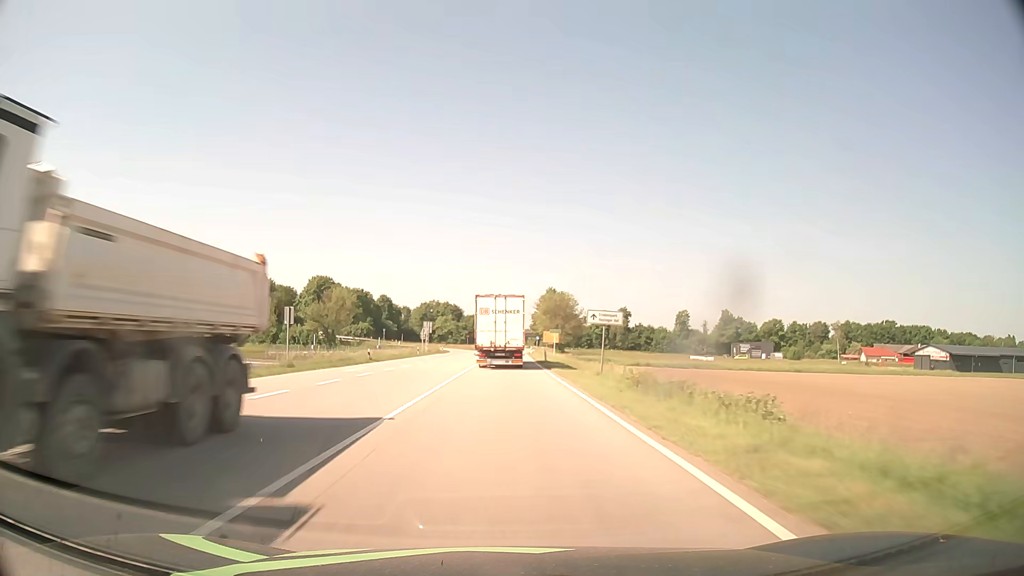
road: primary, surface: asphalt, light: Day
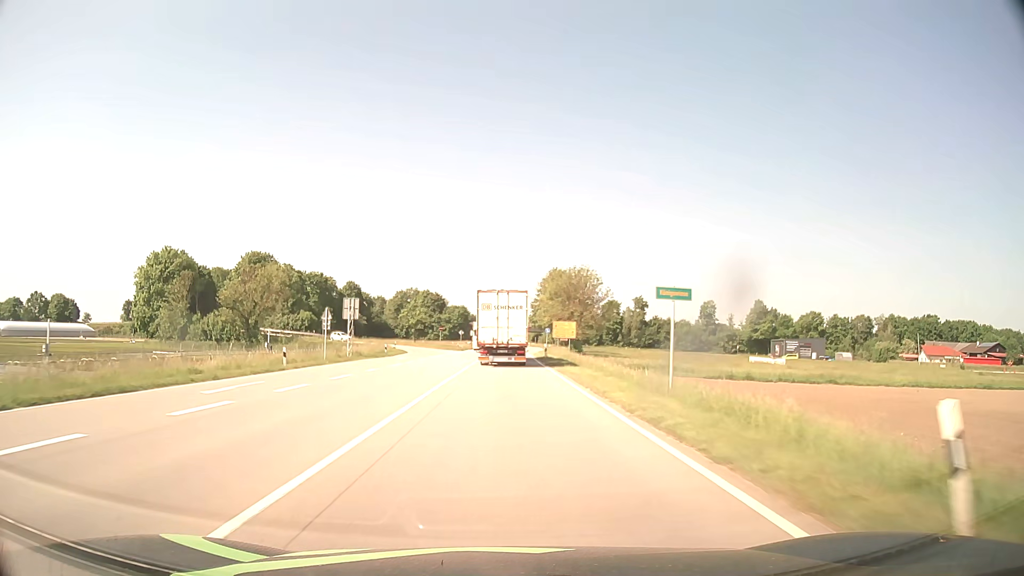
(+0.1, +46.6) m; +1°
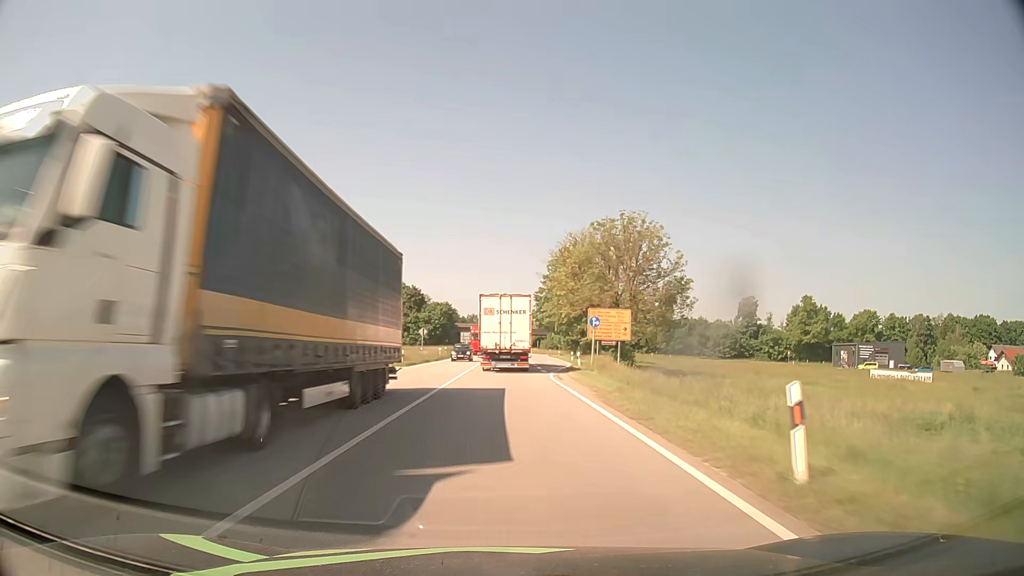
(+0.3, +45.8) m; +1°
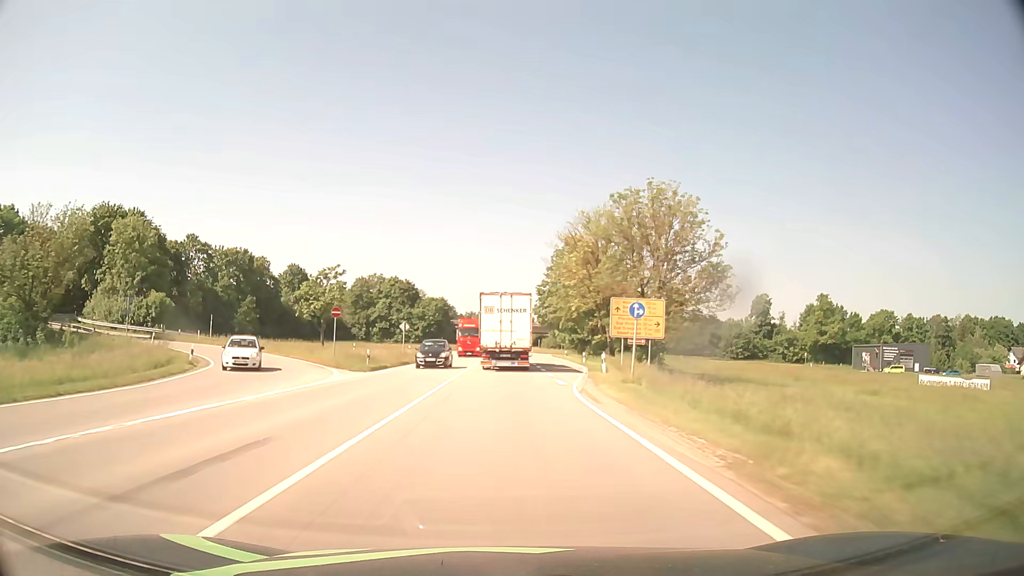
(0.0, +11.3) m; 0°
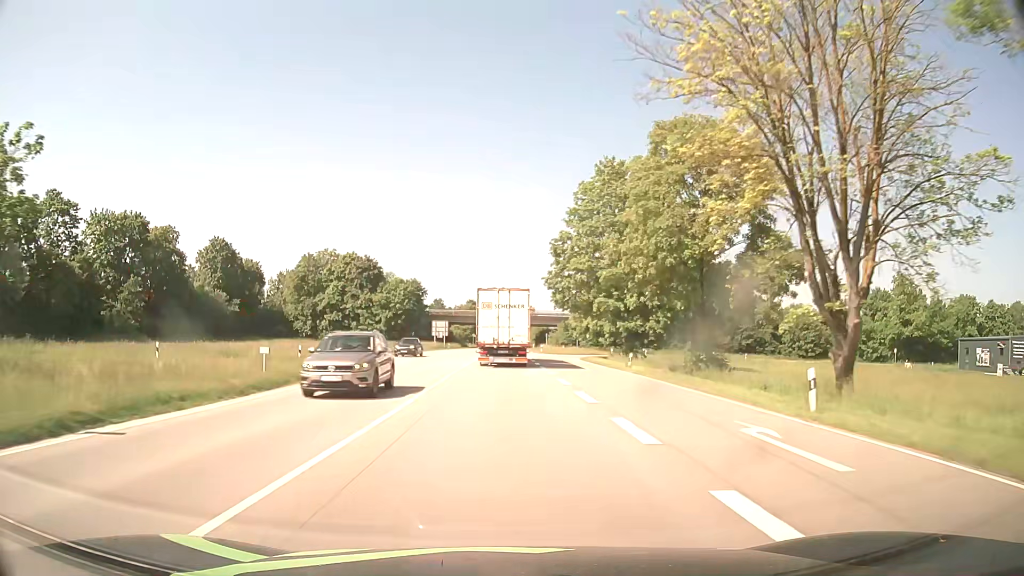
(+0.3, +44.8) m; +1°
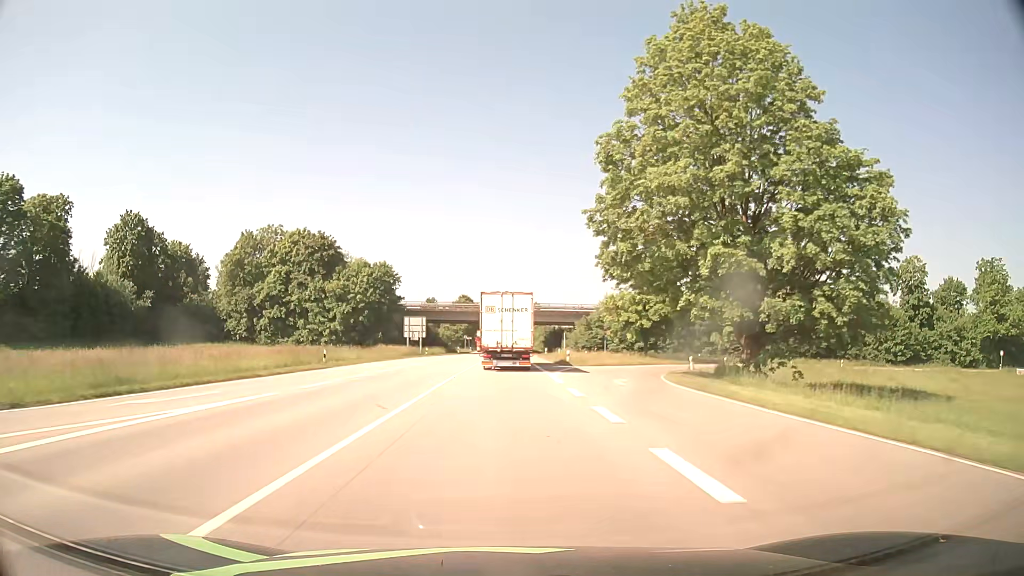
(0.0, +33.3) m; 0°
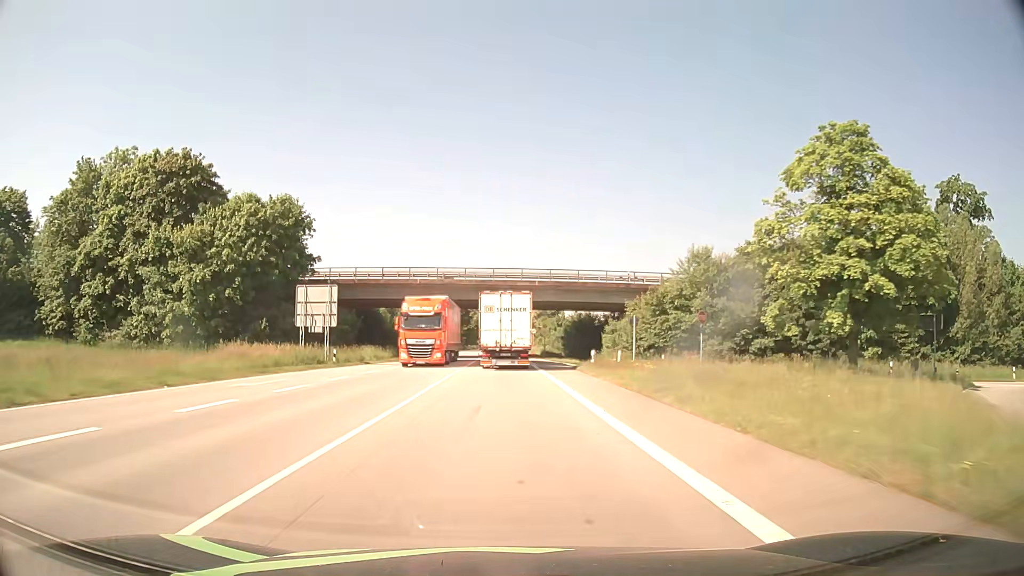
(-0.1, +44.0) m; 0°
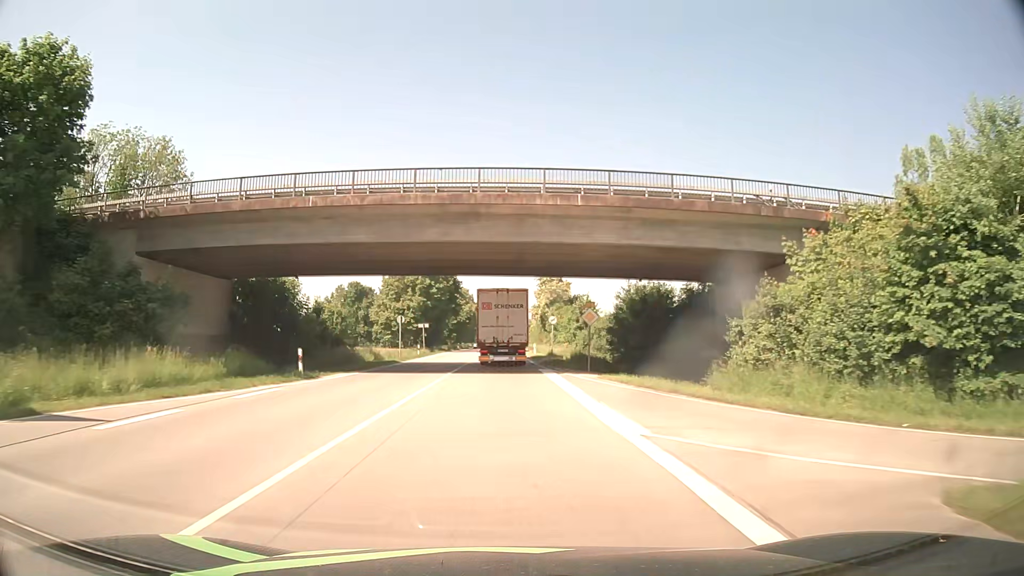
(-0.1, +32.8) m; 0°
(0, +10) (0, +20) (0, +30) (0, +40) (0, +50) (0, +60) (0, +70) (0, +80) (0, +90) (0, +100) m
